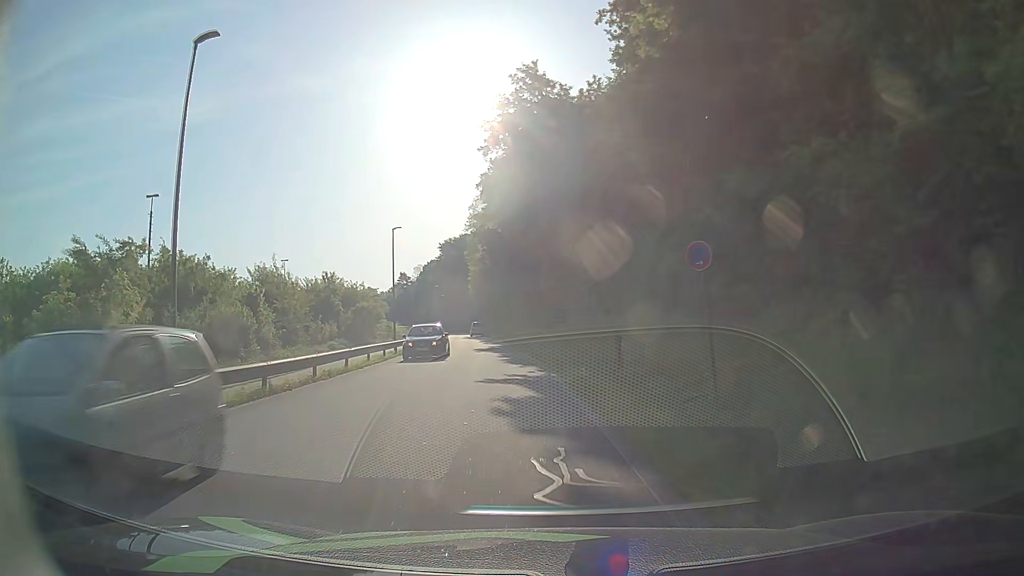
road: residential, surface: asphalt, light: Day
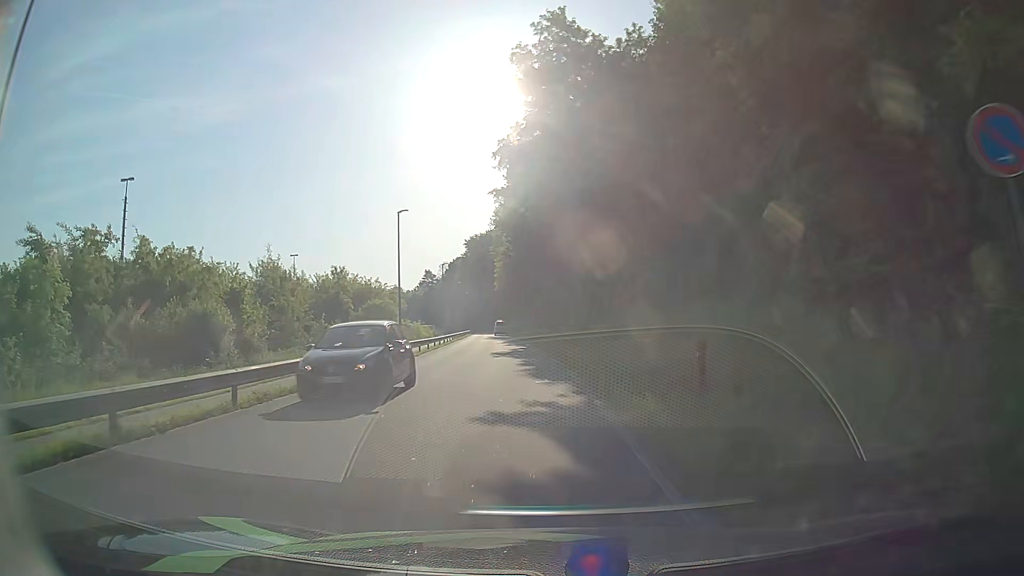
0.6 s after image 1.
(-0.2, +6.6) m; -3°
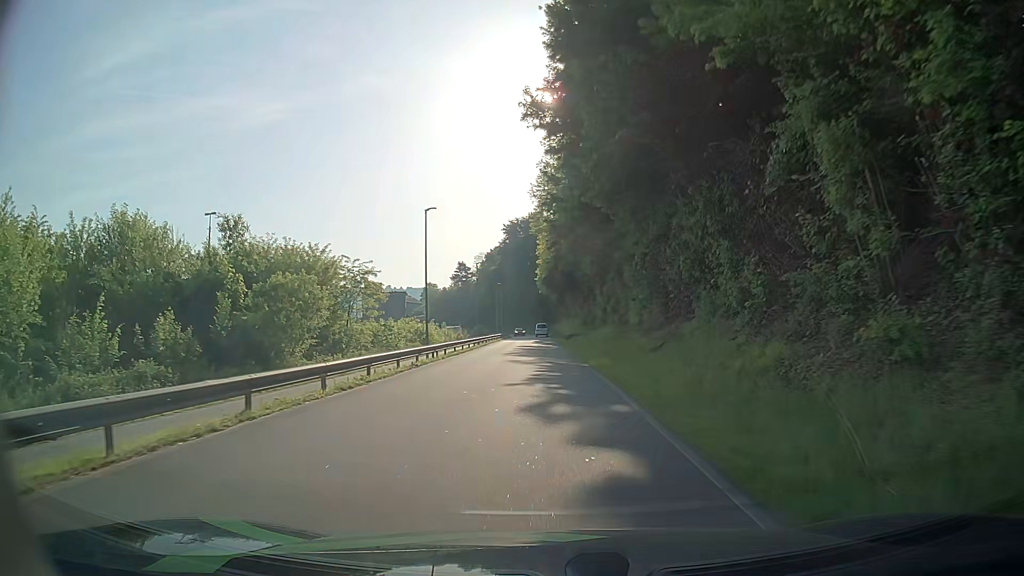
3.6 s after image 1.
(-2.0, +33.4) m; -5°
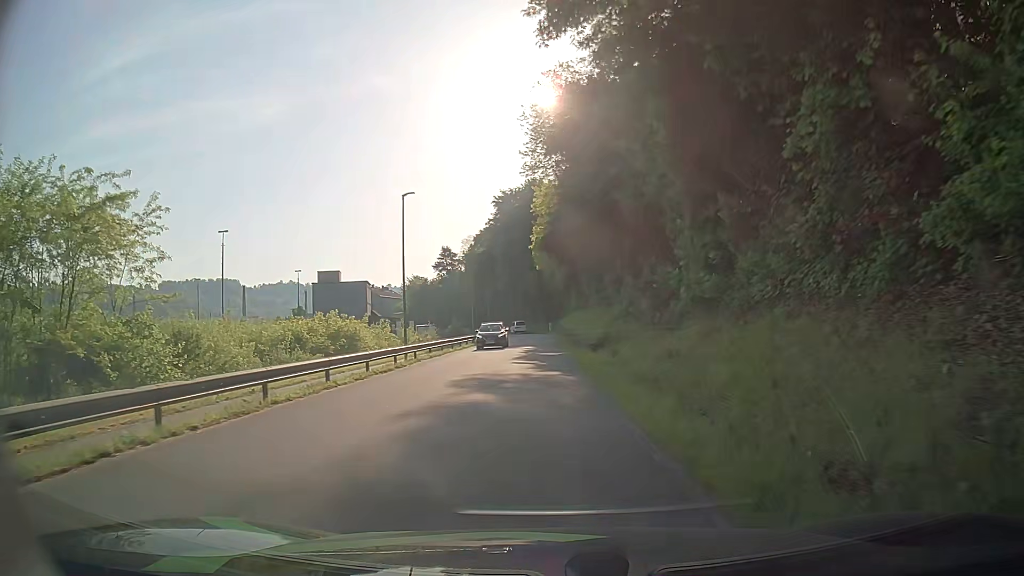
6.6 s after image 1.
(-0.1, +34.2) m; 0°
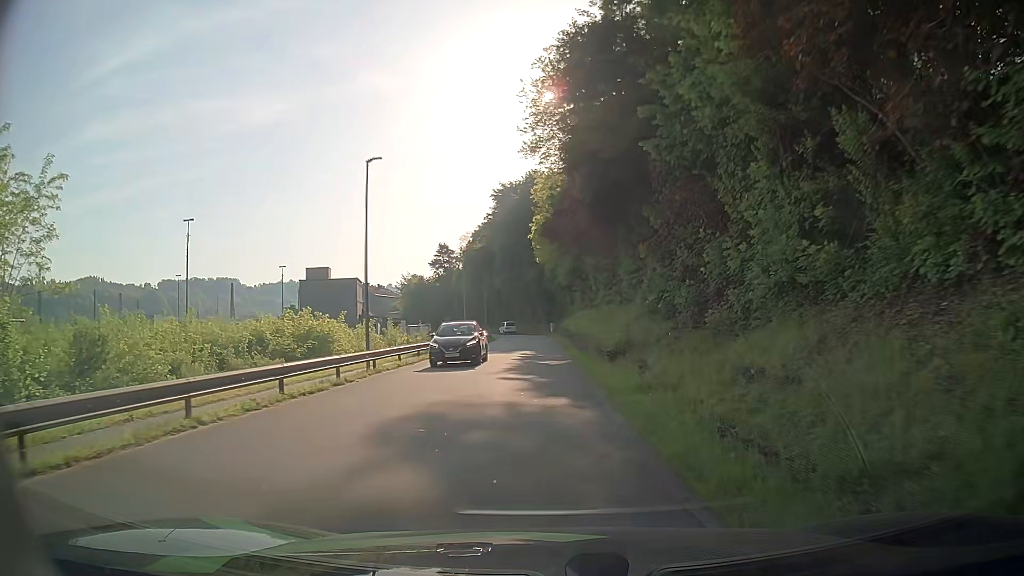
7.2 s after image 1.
(-0.1, +7.0) m; 0°
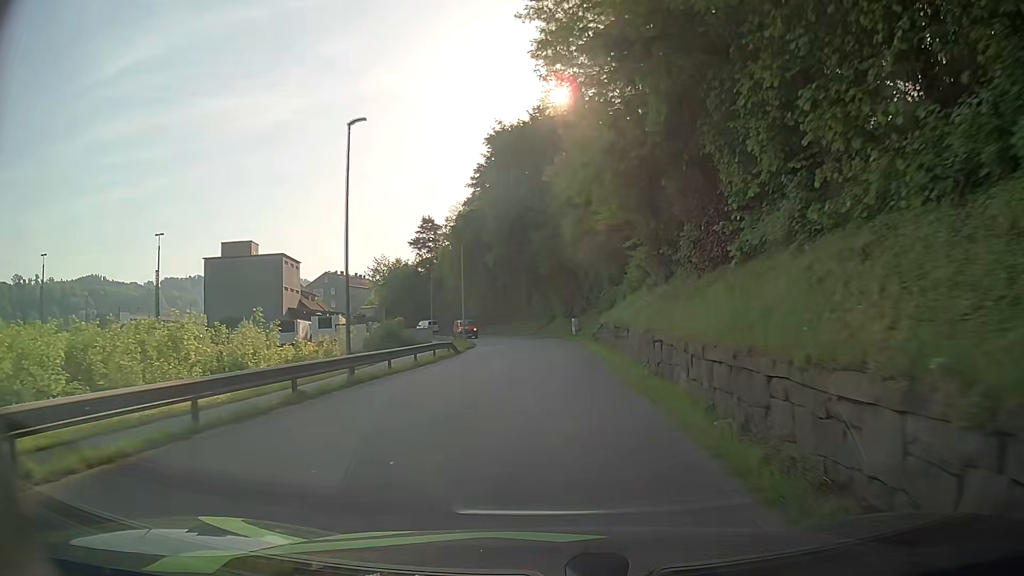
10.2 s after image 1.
(-0.6, +36.7) m; -1°
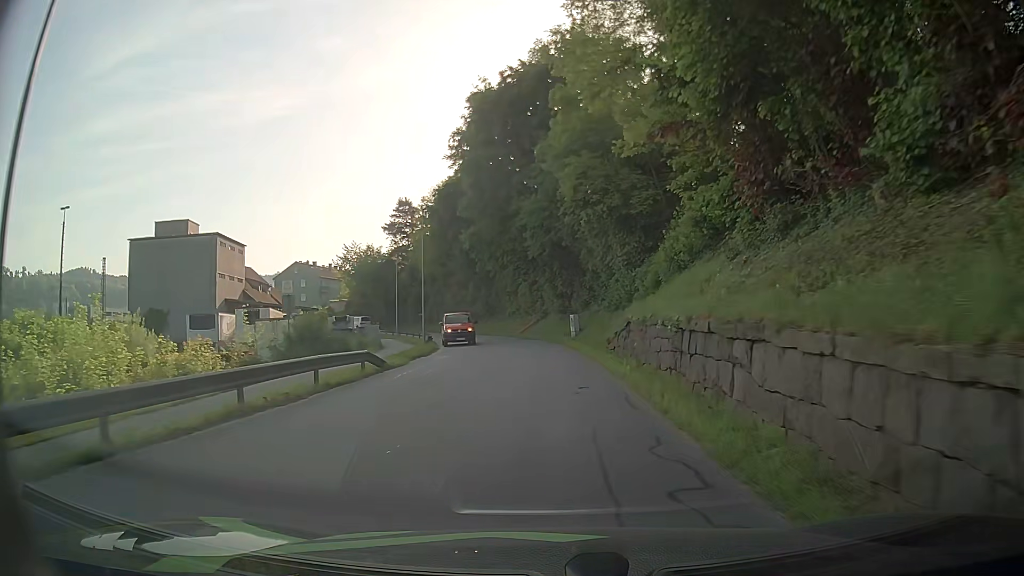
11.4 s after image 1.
(0.0, +14.2) m; 0°
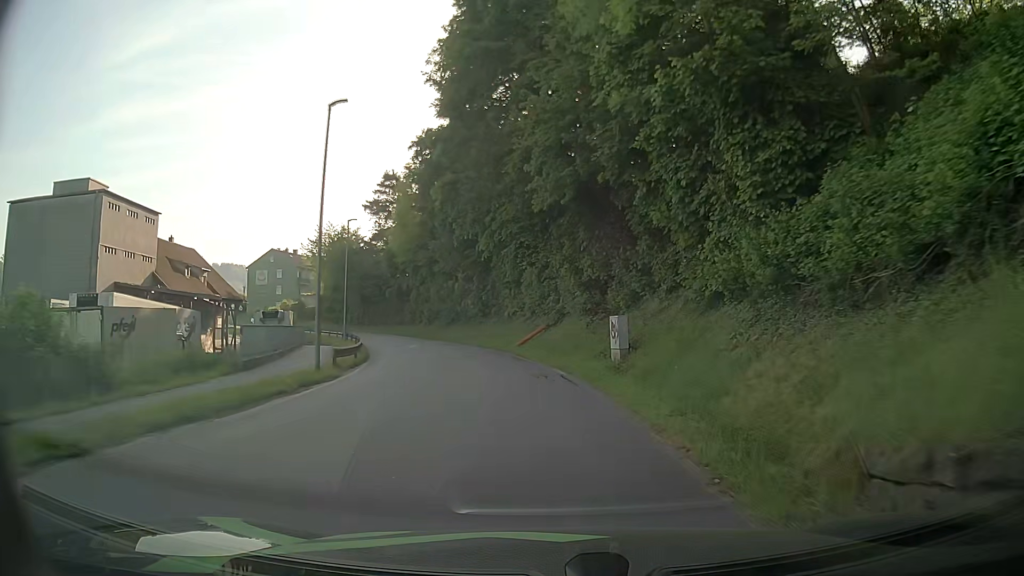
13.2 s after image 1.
(+0.3, +20.2) m; 0°
(0, +10) (-1, +20) (-3, +30) (-6, +39) (-9, +49) (-13, +58) (-18, +67) (-24, +75) (-31, +82) (-38, +88) m
